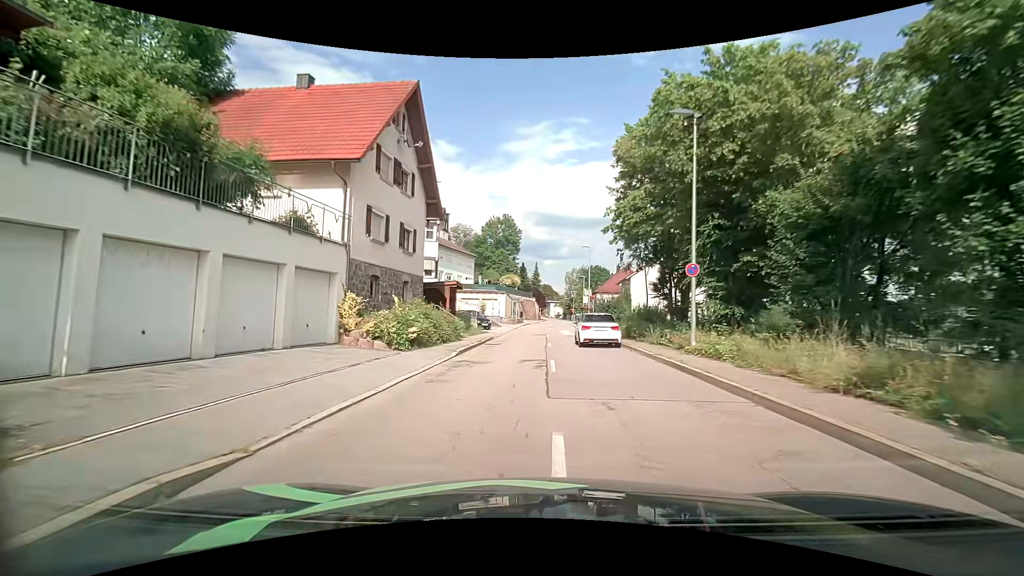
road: tertiary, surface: asphalt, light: Day
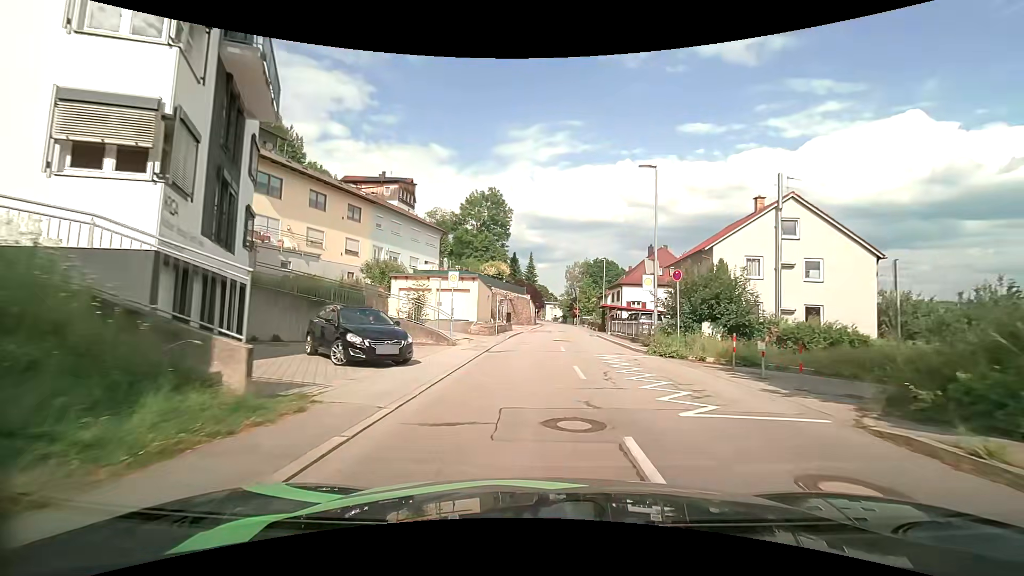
(-0.1, +27.6) m; +3°
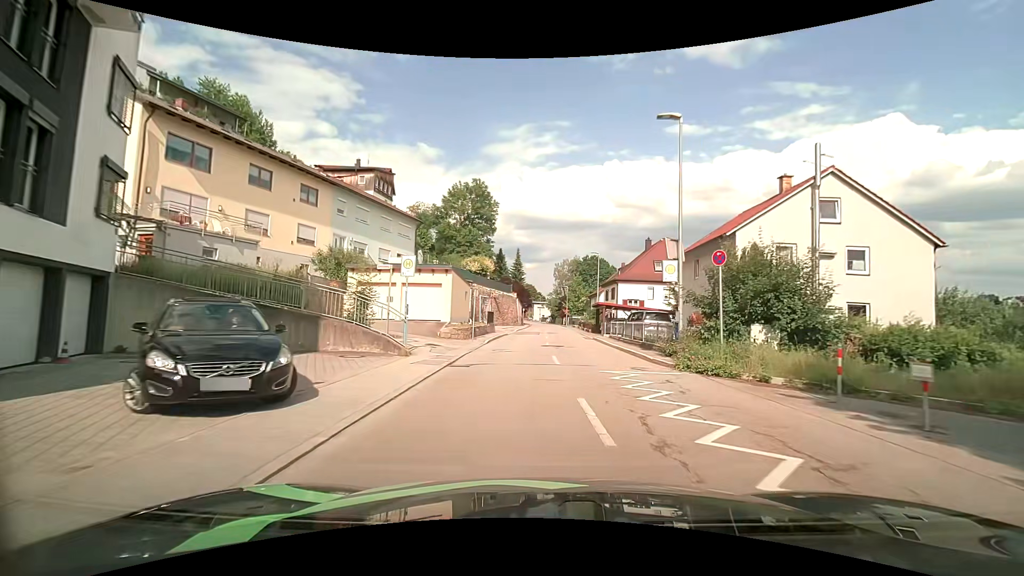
(-0.1, +5.7) m; -1°
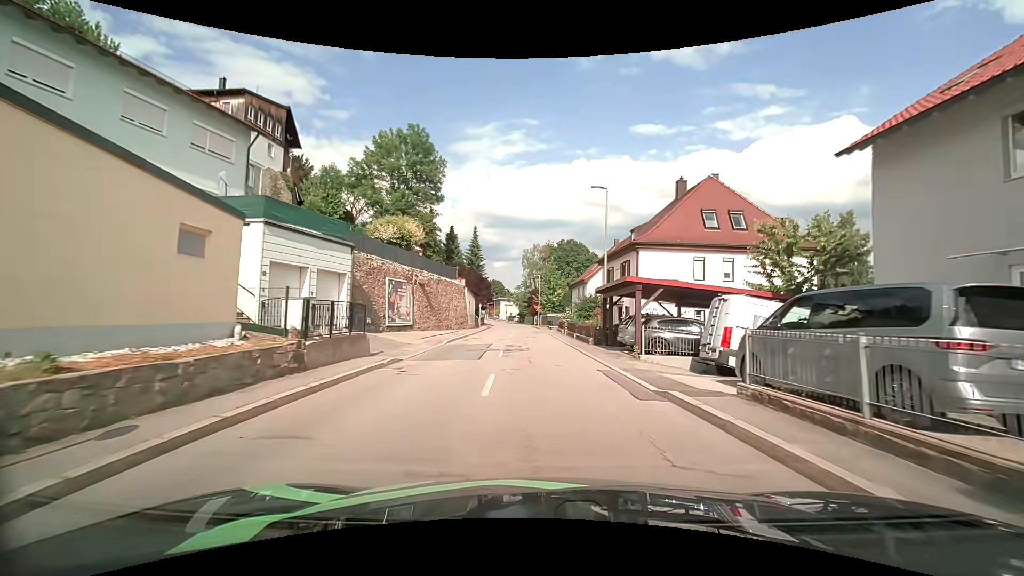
(+0.9, +24.1) m; +4°
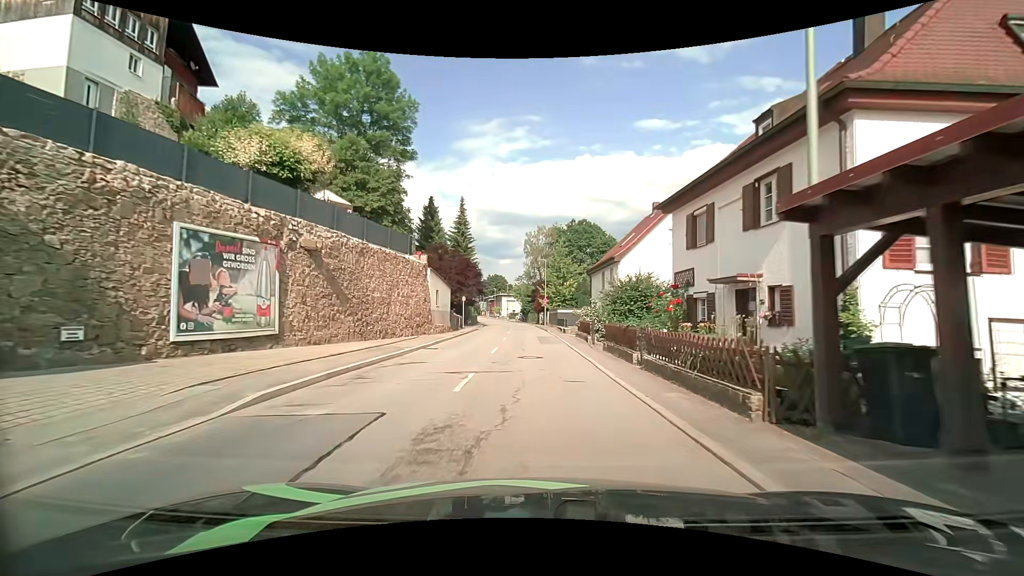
(-0.2, +17.8) m; -1°
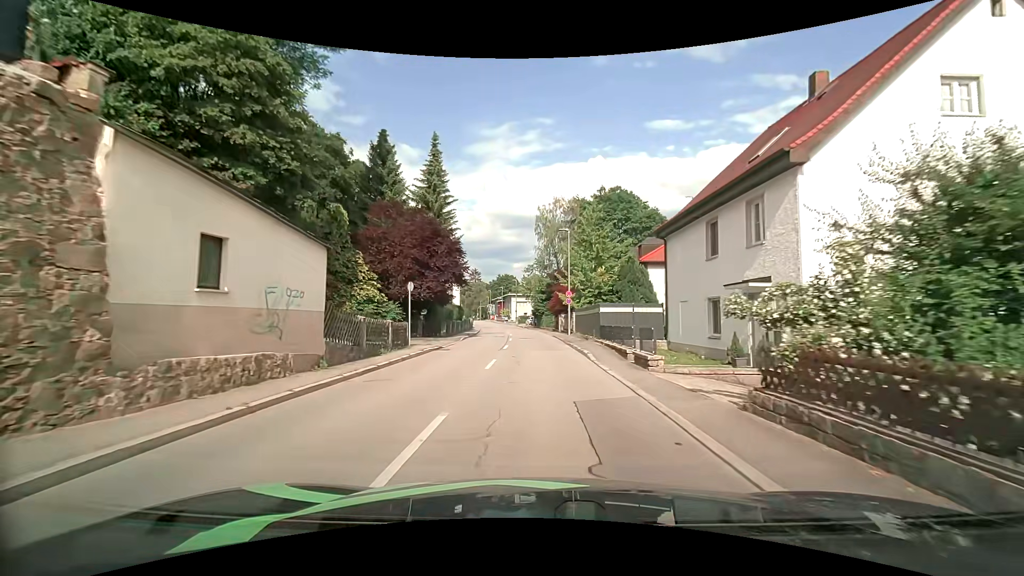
(-0.4, +23.0) m; -1°
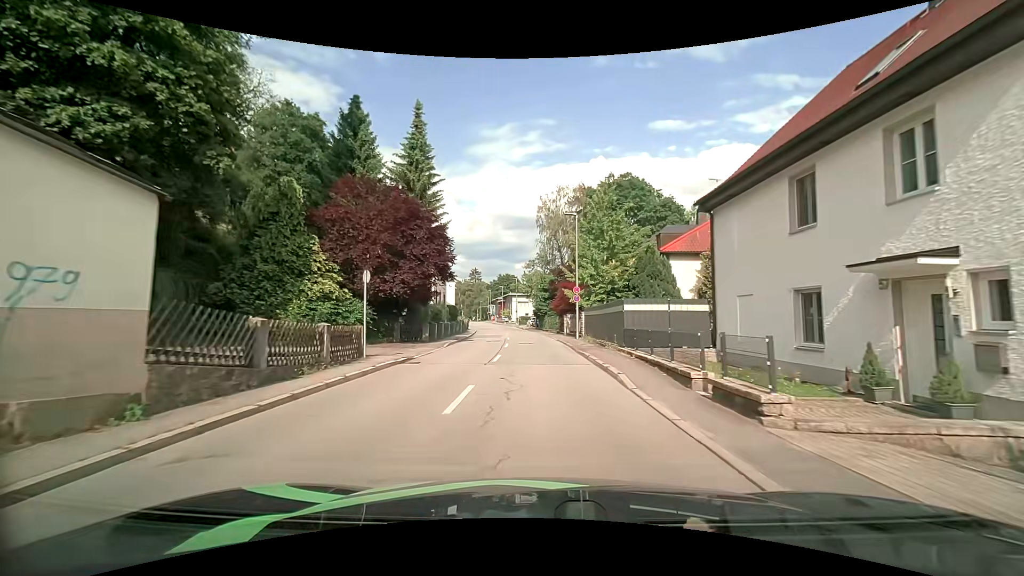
(0.0, +6.0) m; 0°
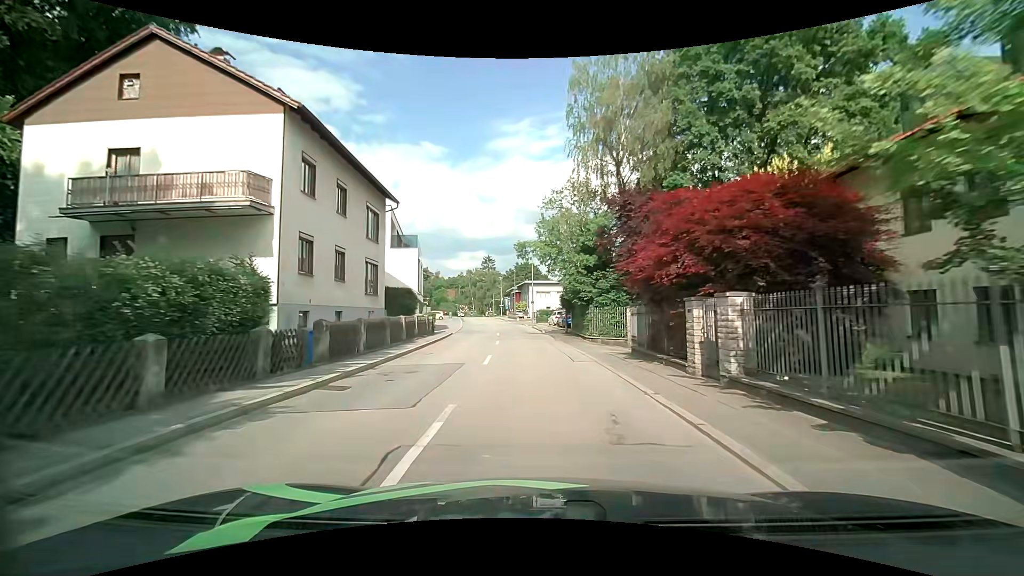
(-0.7, +29.8) m; -3°
(0, +10) (0, +20) (-1, +30) (-2, +40) (-3, +50) (-4, +60) (-6, +70) (-7, +80) (-9, +89) (-10, +99) m
